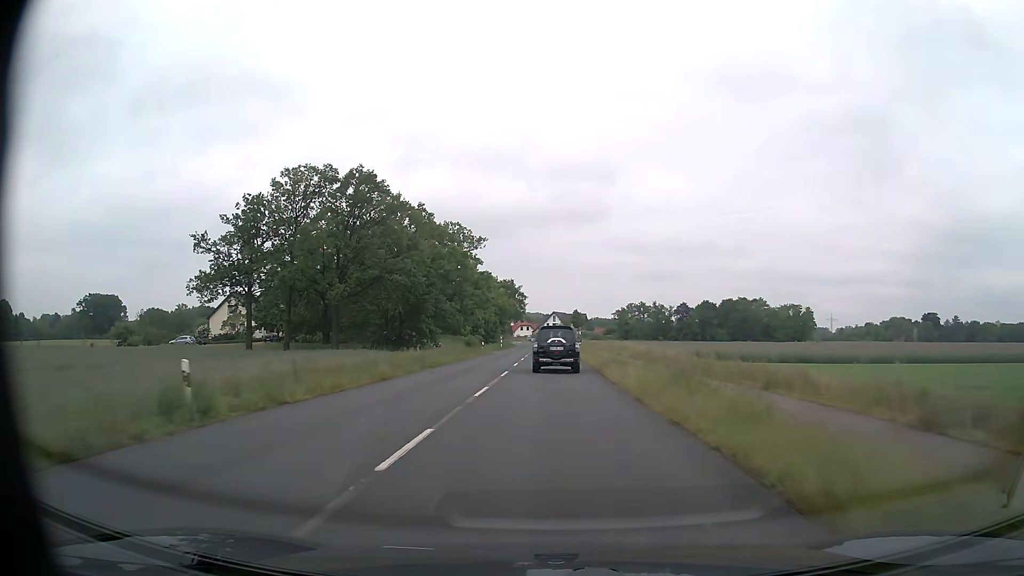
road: secondary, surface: asphalt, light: Day
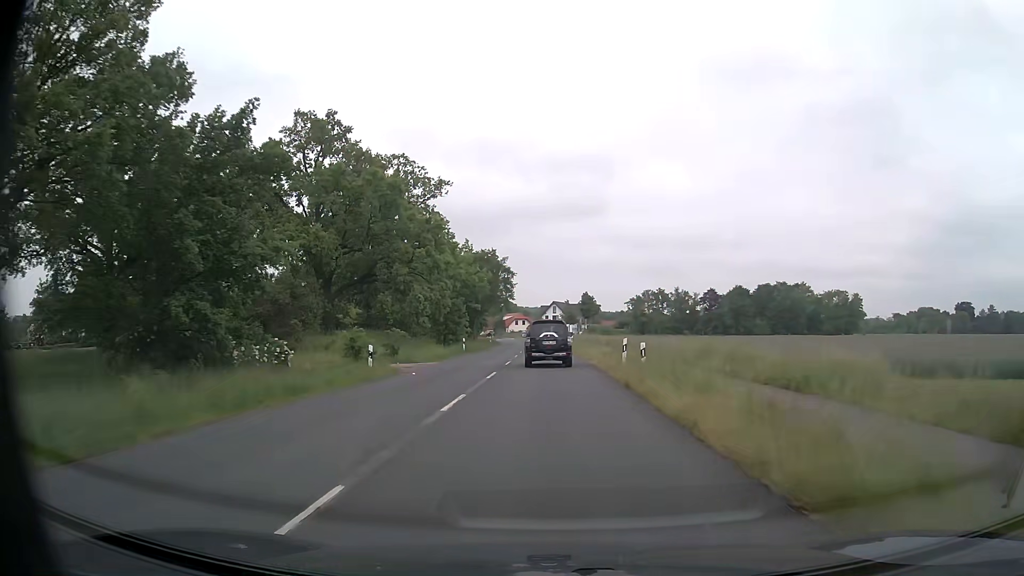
(+0.1, +40.0) m; 0°
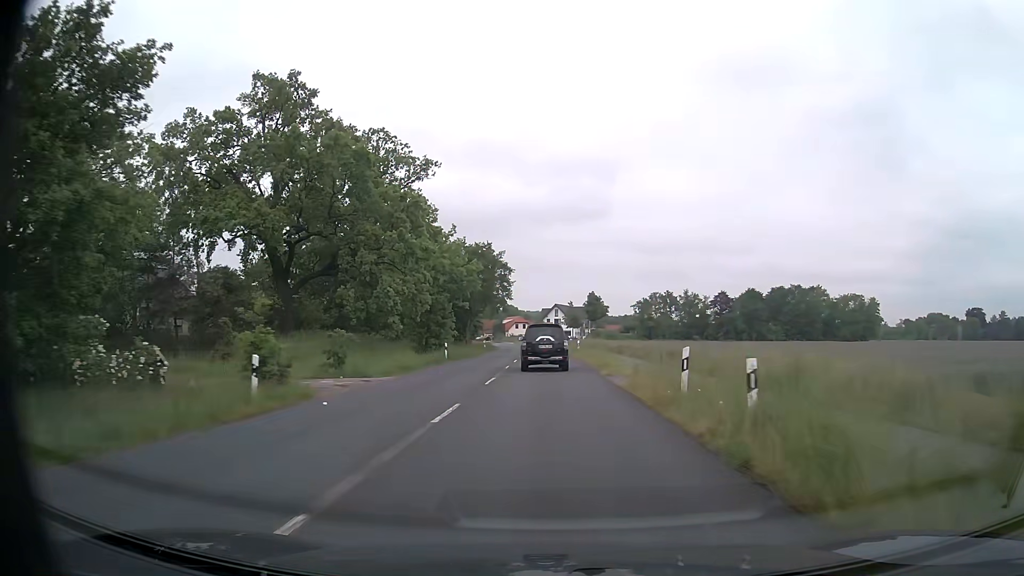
(0.0, +10.0) m; 0°
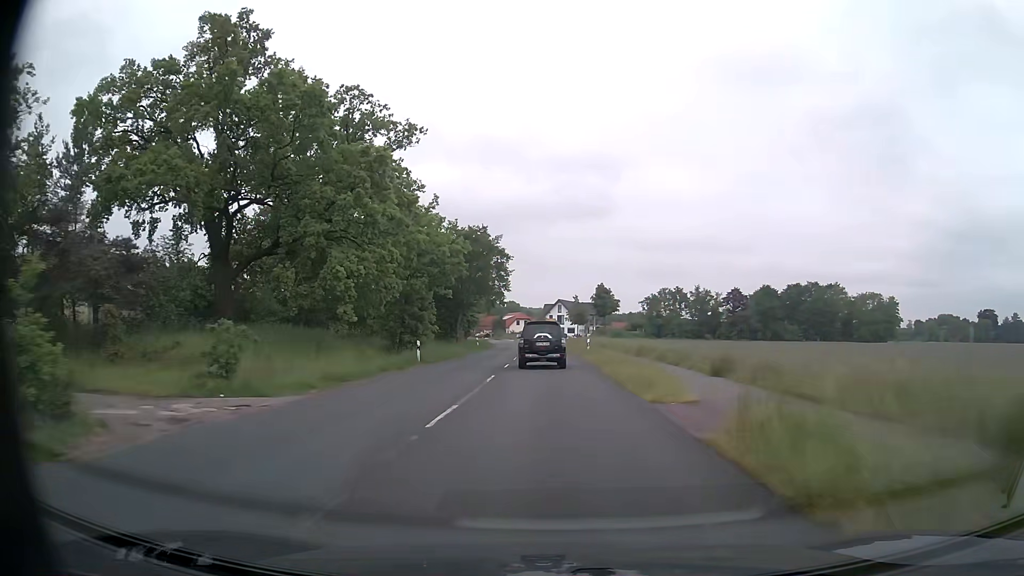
(0.0, +10.0) m; 0°
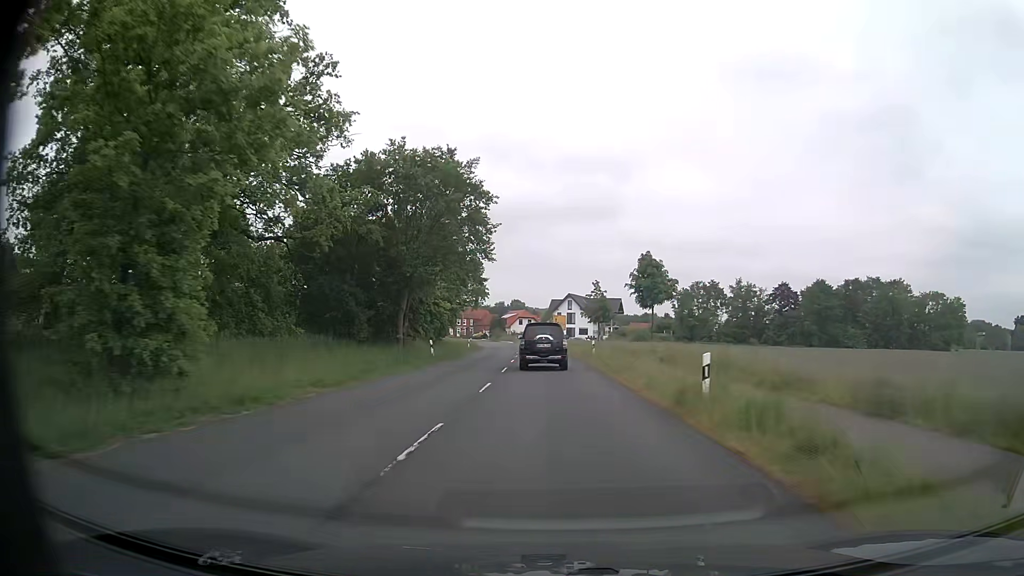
(-0.1, +29.8) m; -1°
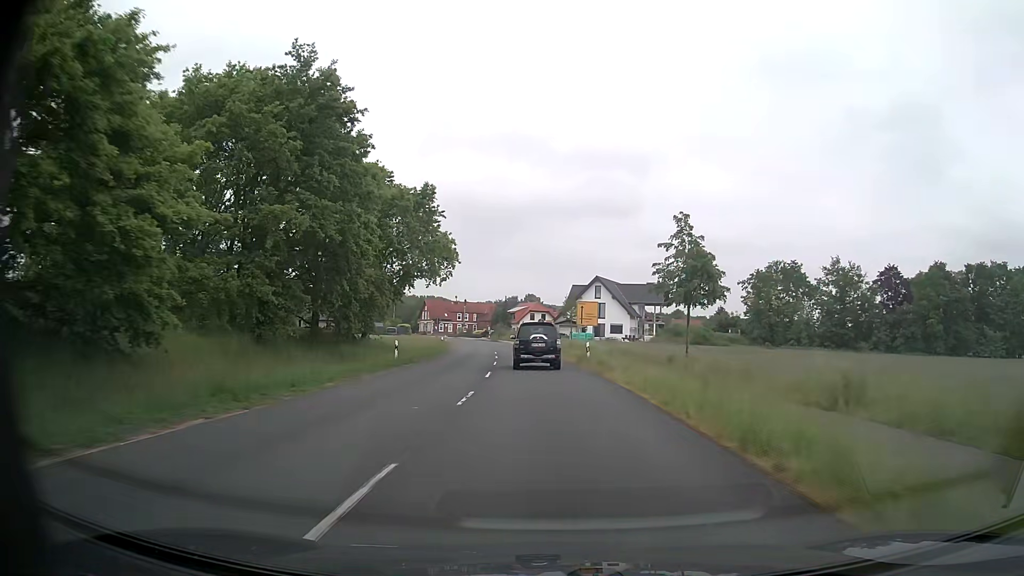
(-0.2, +39.5) m; -1°
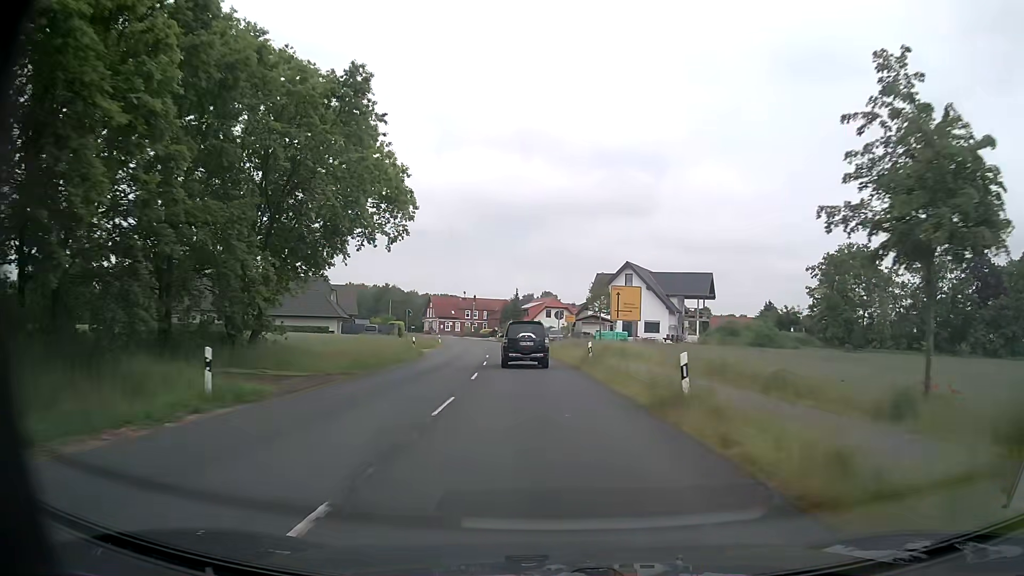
(-0.2, +19.7) m; -1°
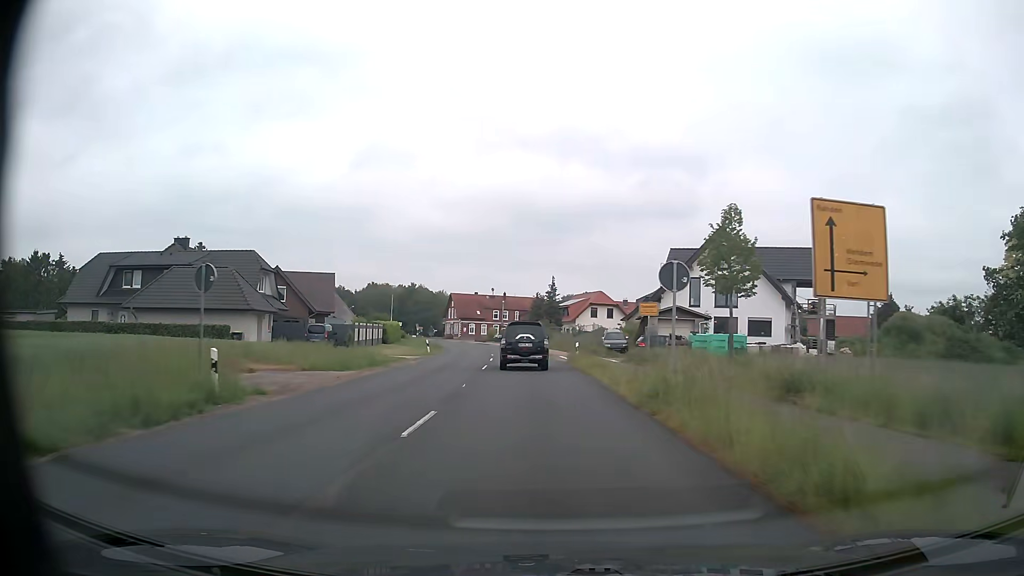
(-1.0, +29.4) m; -4°
(0, +10) (0, +20) (-1, +30) (-2, +40) (-3, +50) (-4, +60) (-5, +70) (-7, +80) (-9, +89) (-11, +99) m
